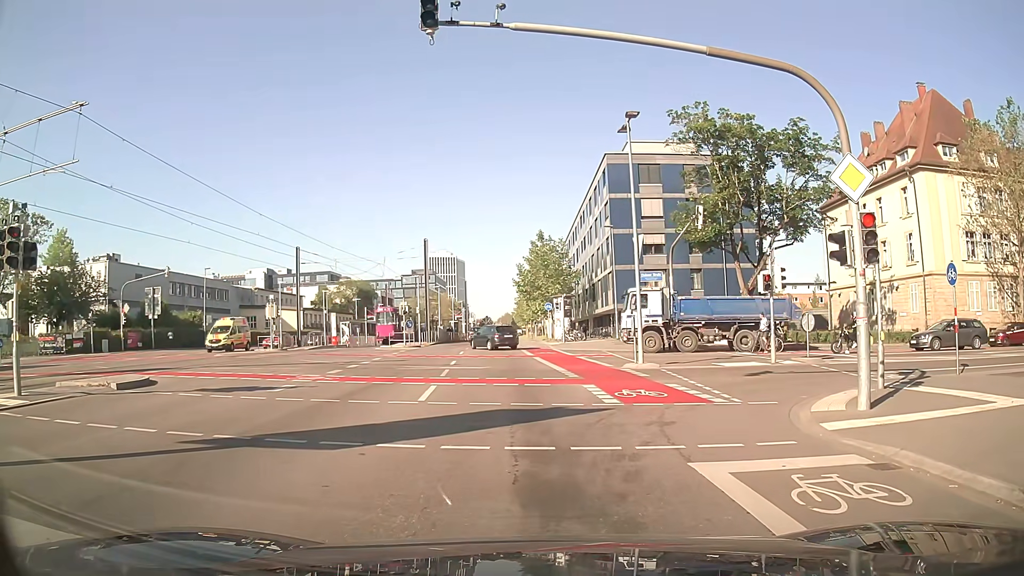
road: secondary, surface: asphalt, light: Day
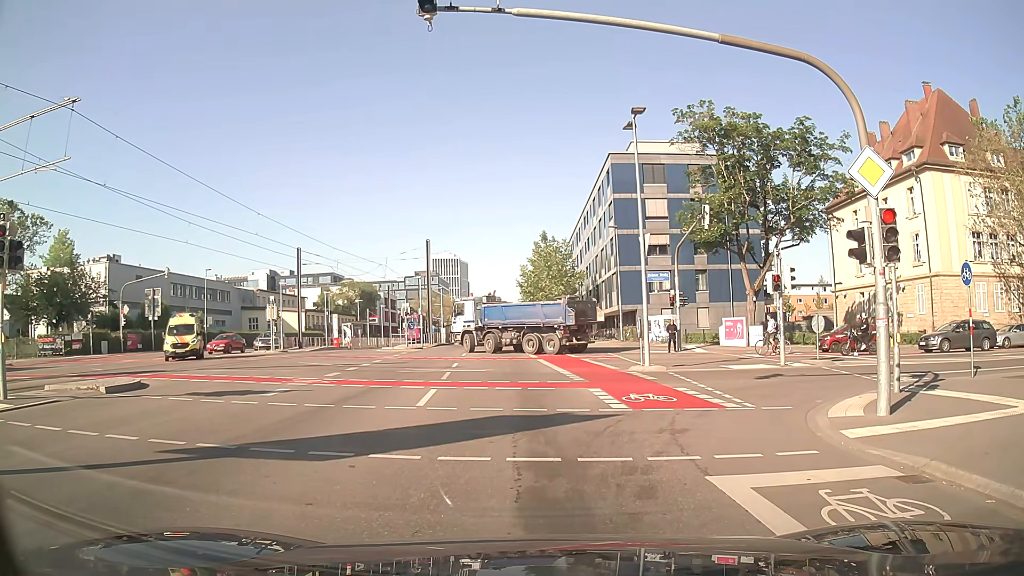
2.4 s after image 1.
(0.0, +0.6) m; 0°
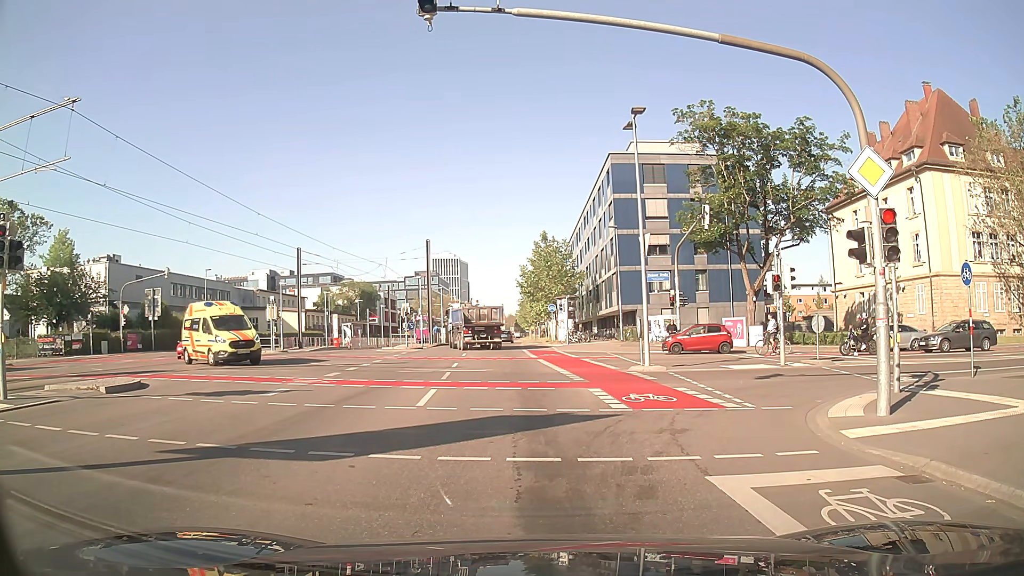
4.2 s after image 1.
(0.0, 0.0) m; 0°
